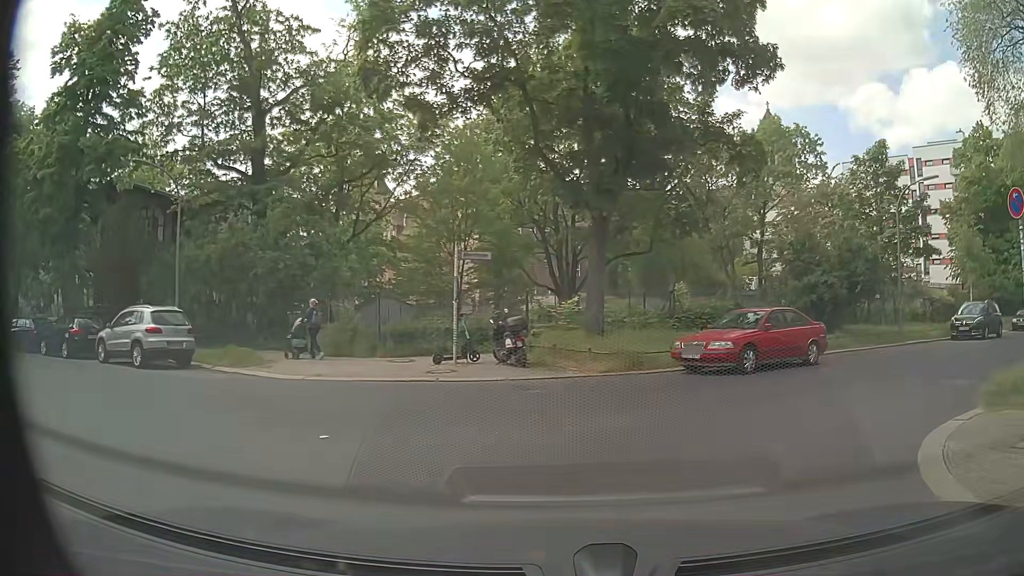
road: residential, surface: asphalt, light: Day
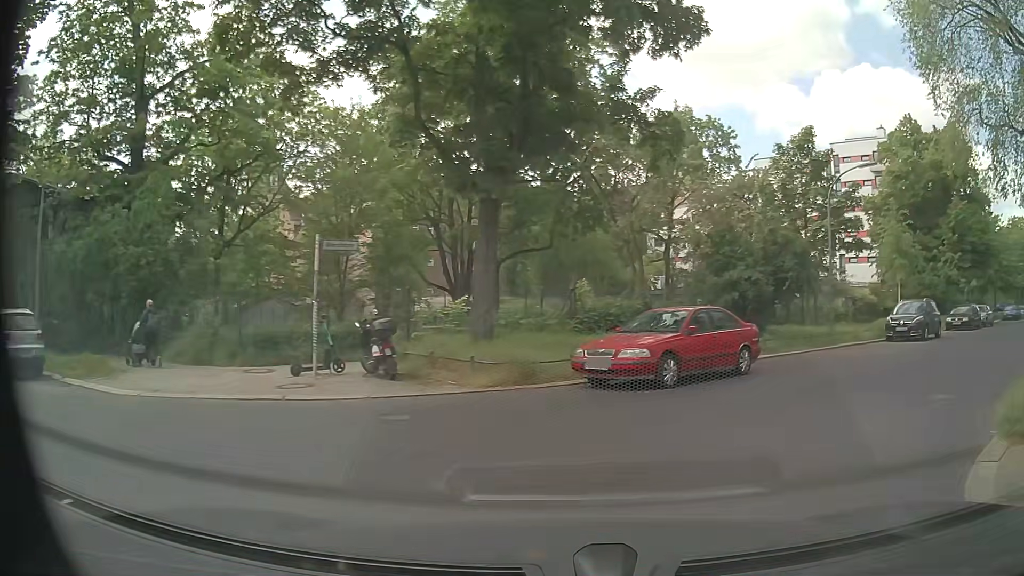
(+0.2, +2.8) m; +7°
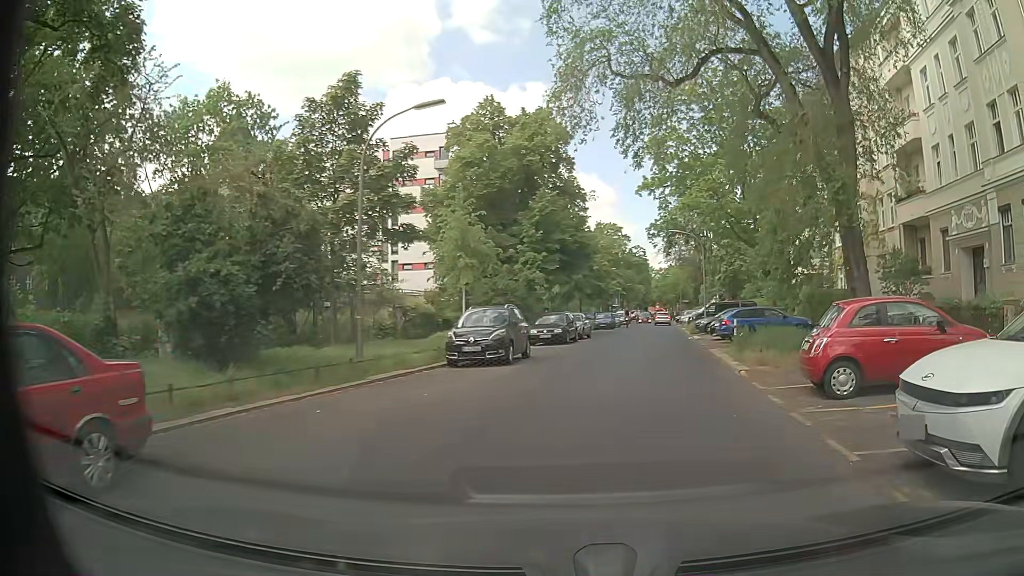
(+3.0, +7.9) m; +38°
(+1, +10) (+3, +20) (+5, +30) (+6, +39) (+8, +49) (+9, +59) (+11, +69) (+13, +79) (+14, +89) (+16, +99) m
